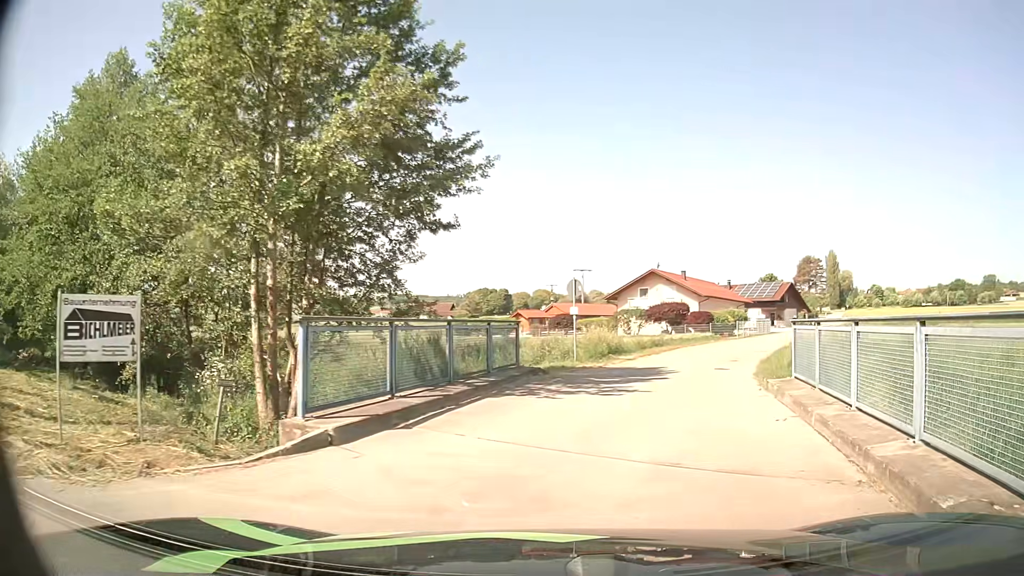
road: unclassified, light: Day
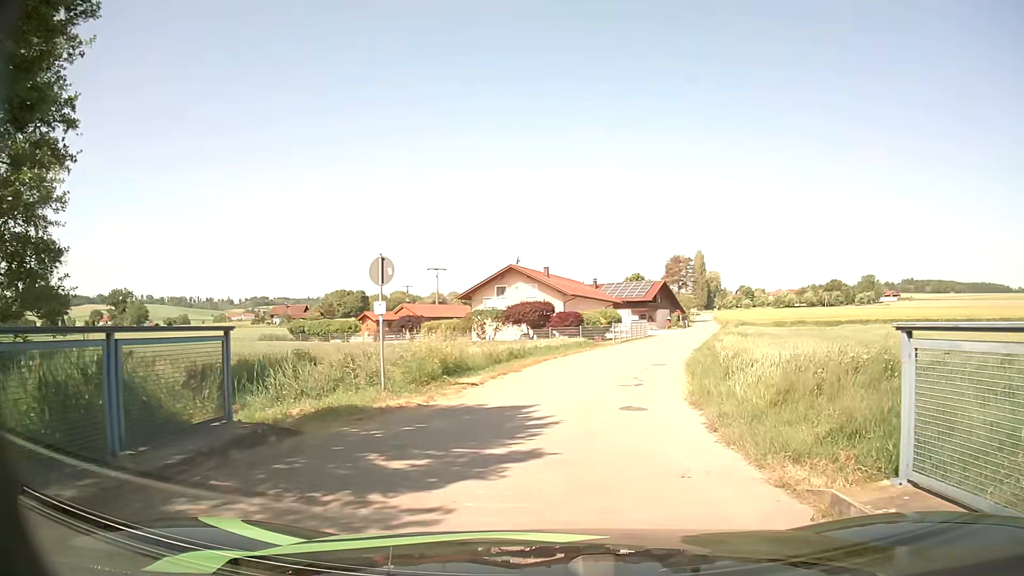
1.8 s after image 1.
(+1.1, +8.8) m; +14°
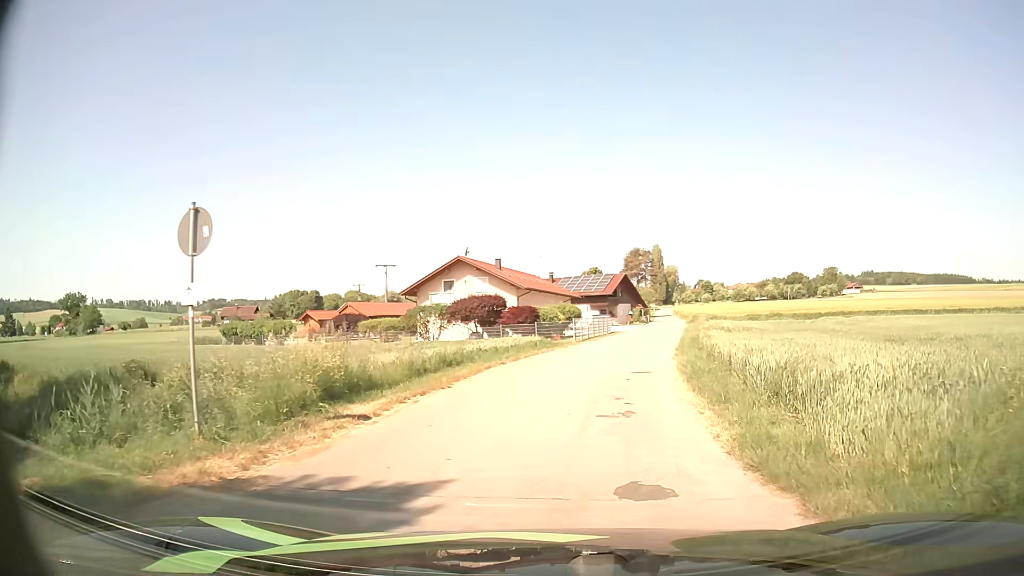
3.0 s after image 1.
(+0.1, +6.1) m; +3°
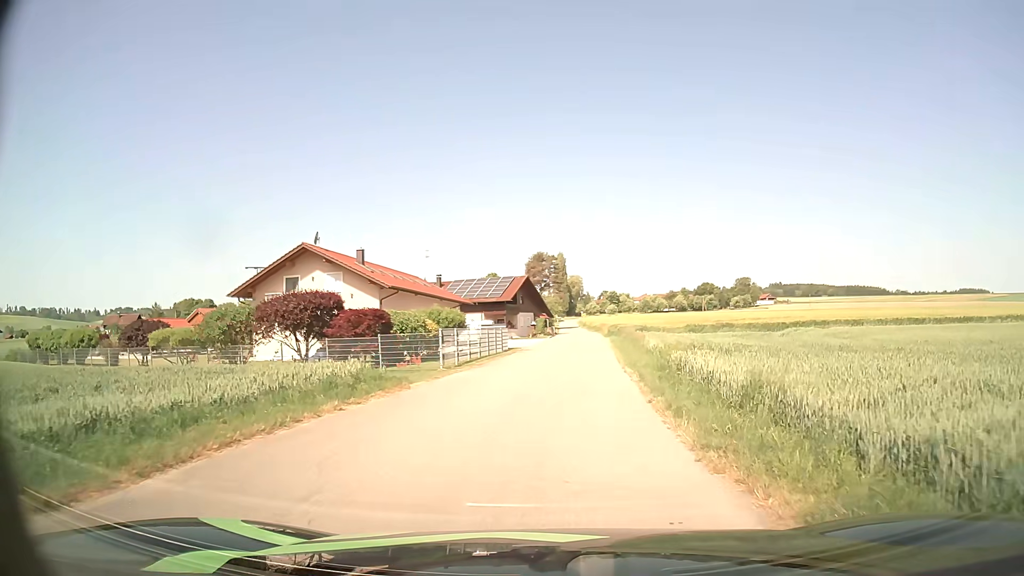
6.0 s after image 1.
(+1.3, +16.6) m; +8°
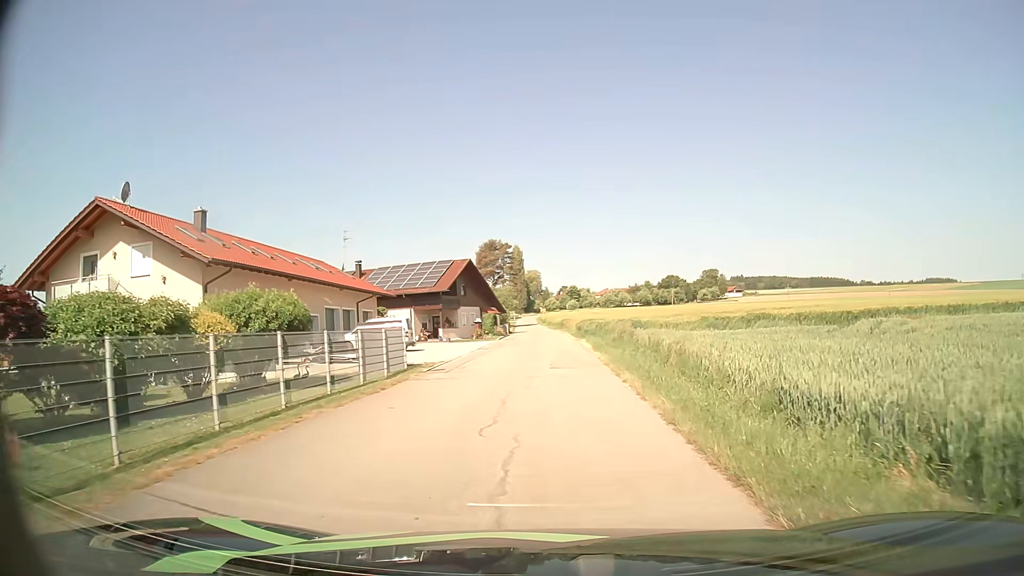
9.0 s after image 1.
(+0.7, +19.2) m; +3°
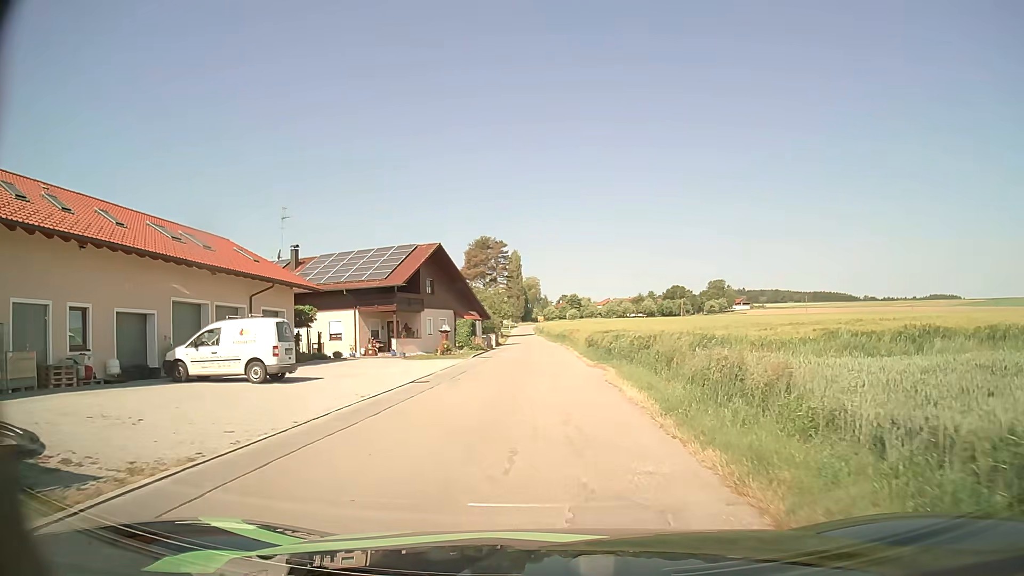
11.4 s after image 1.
(+0.1, +17.6) m; 0°
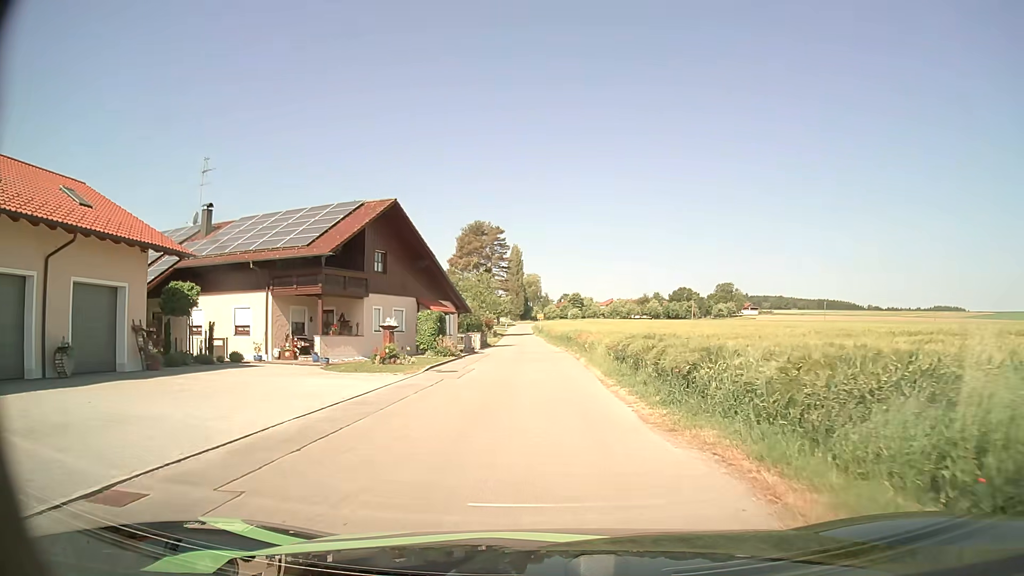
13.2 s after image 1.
(0.0, +14.6) m; 0°
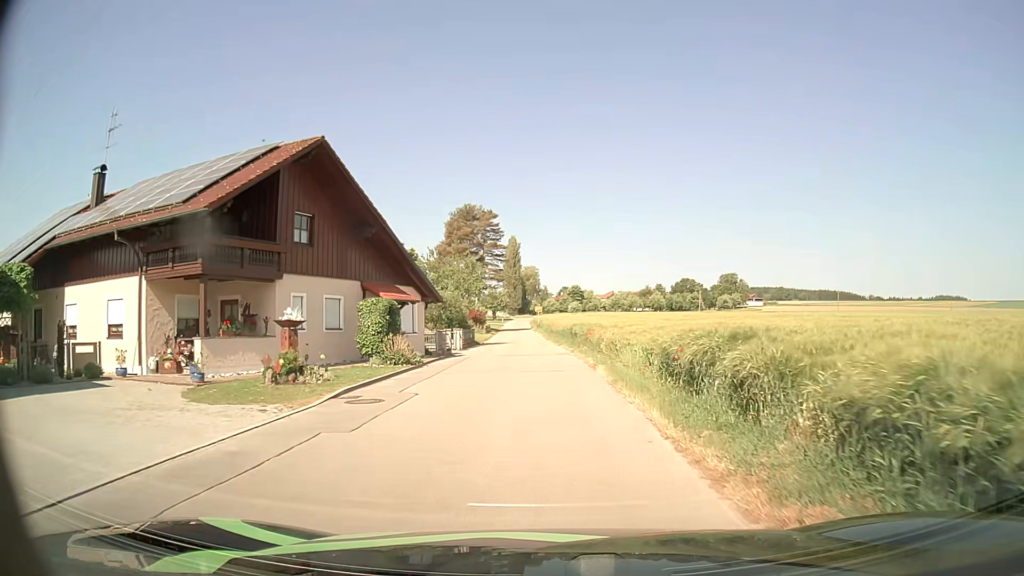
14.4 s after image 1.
(0.0, +10.3) m; +1°
(0, +10) (0, +20) (-1, +30) (-1, +40) (-2, +50) (-3, +60) (-3, +70) (-4, +80) (-5, +90) (-5, +100) m
